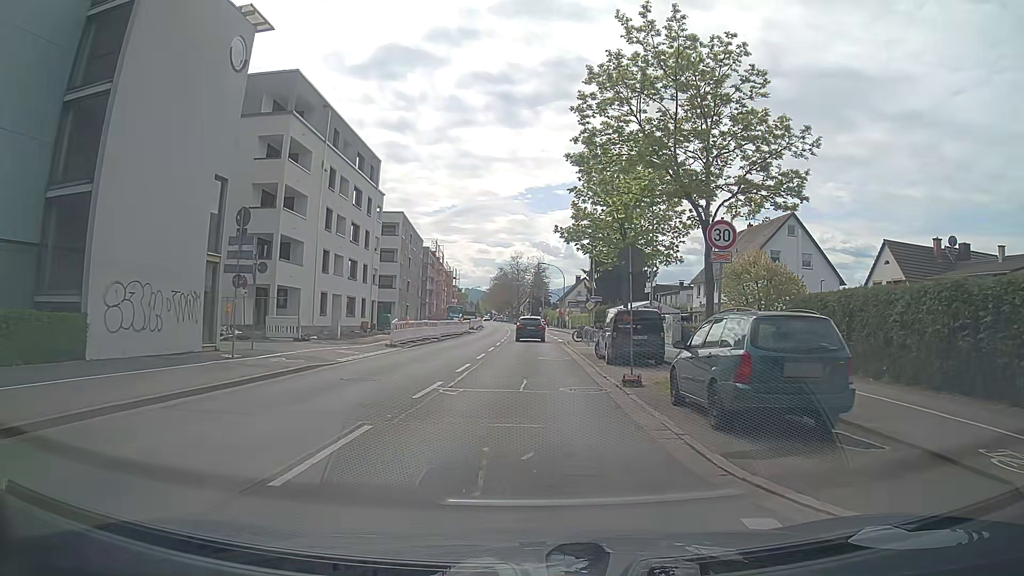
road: secondary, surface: asphalt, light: Day
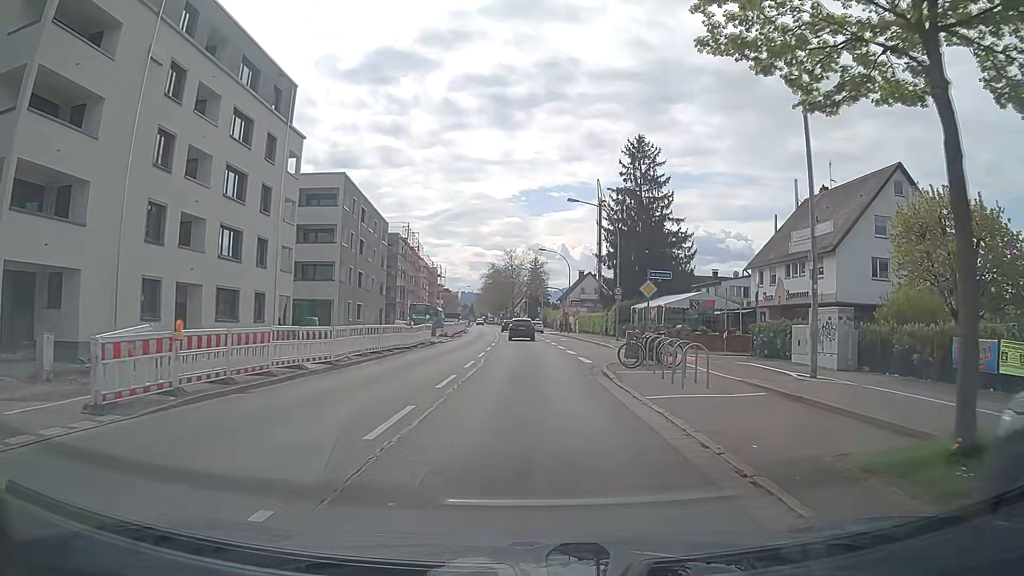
(-0.3, +22.0) m; -1°
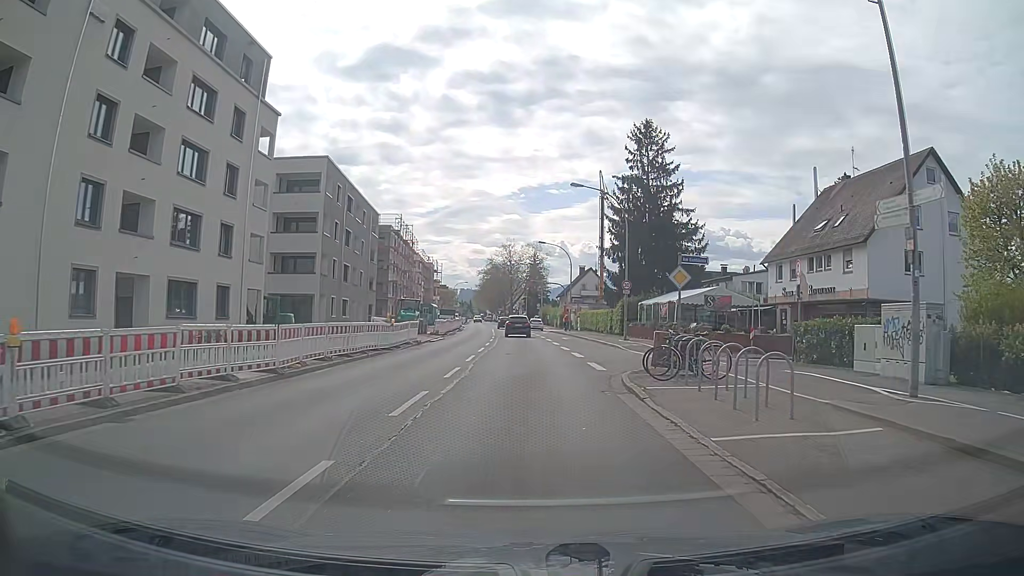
(0.0, +4.5) m; 0°
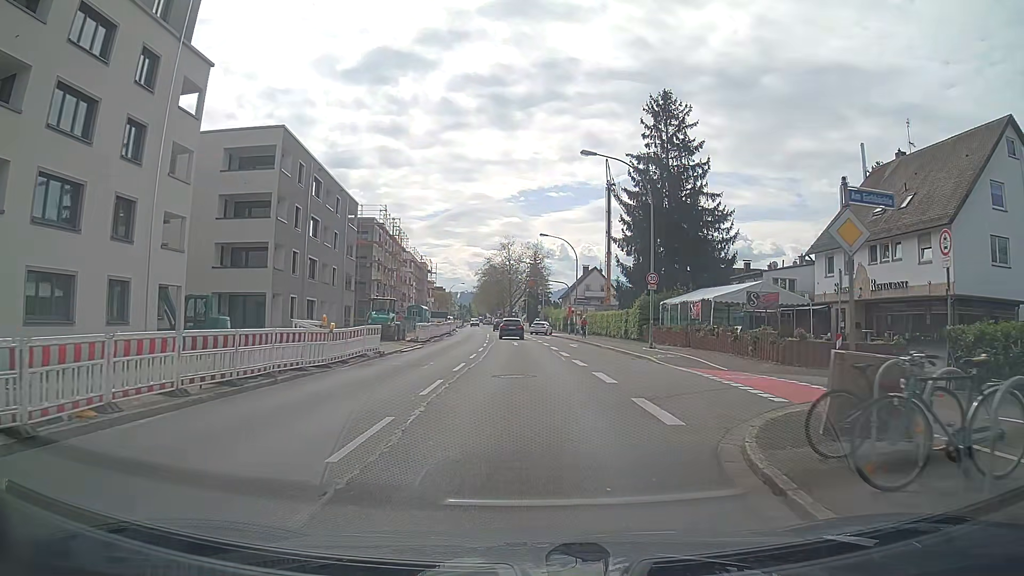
(+0.1, +9.0) m; +1°
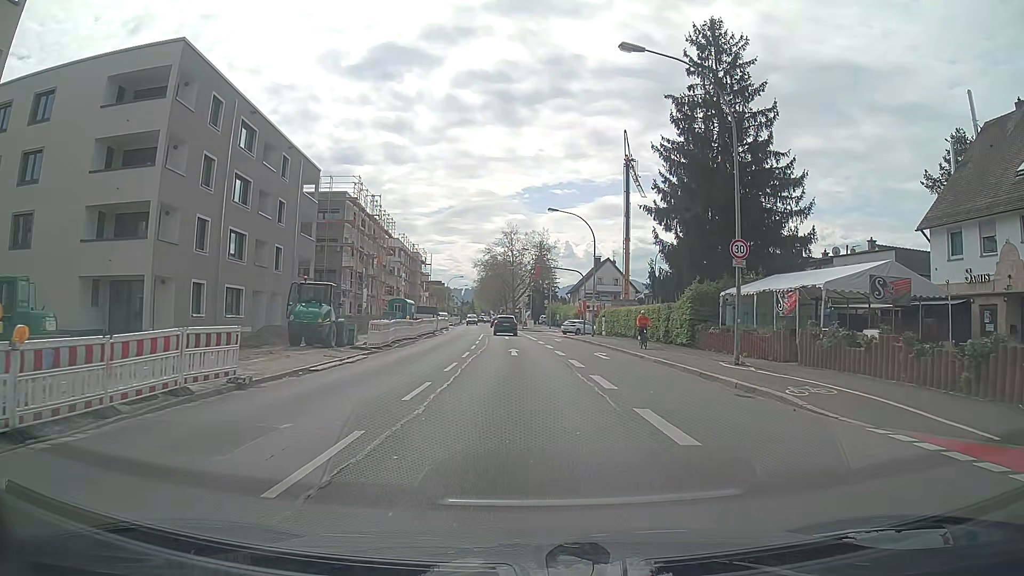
(-0.2, +13.5) m; -1°
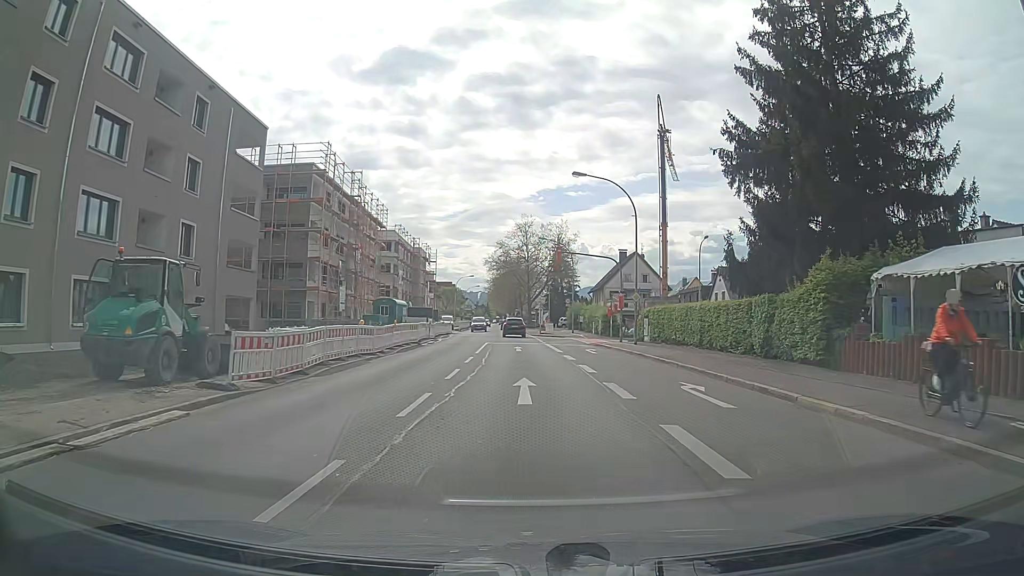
(0.0, +13.7) m; -1°
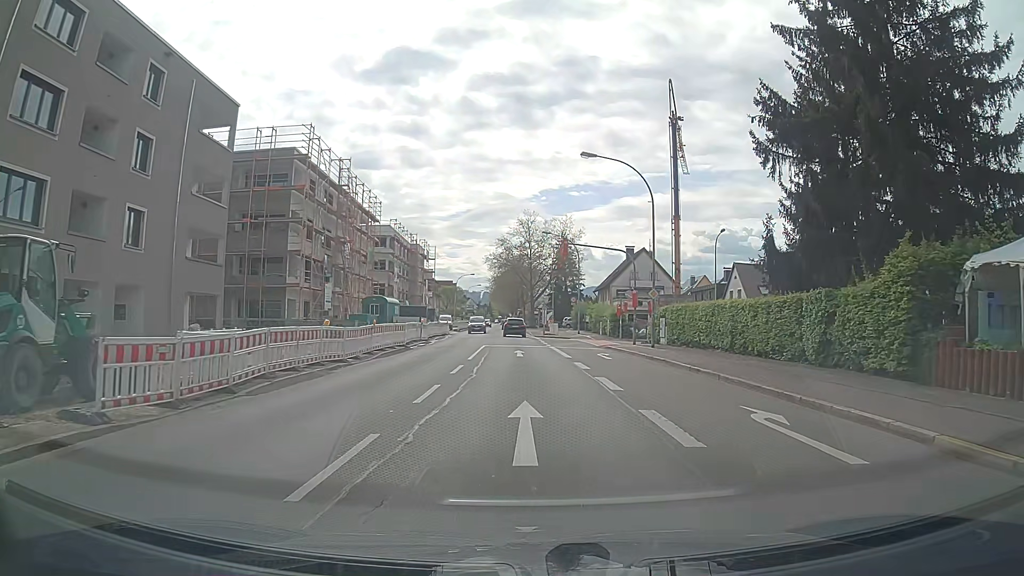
(0.0, +4.6) m; 0°
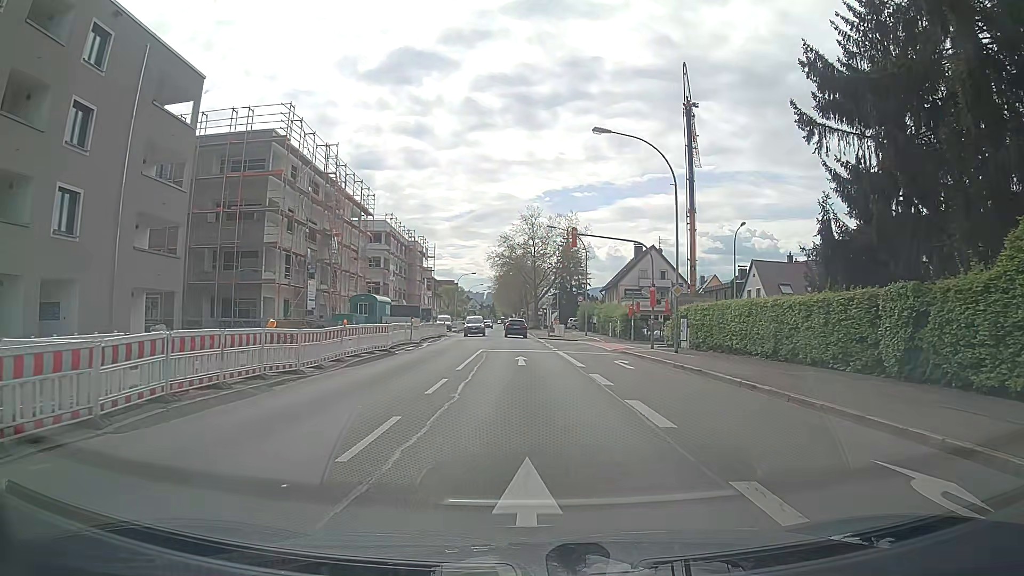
(0.0, +4.7) m; -1°
